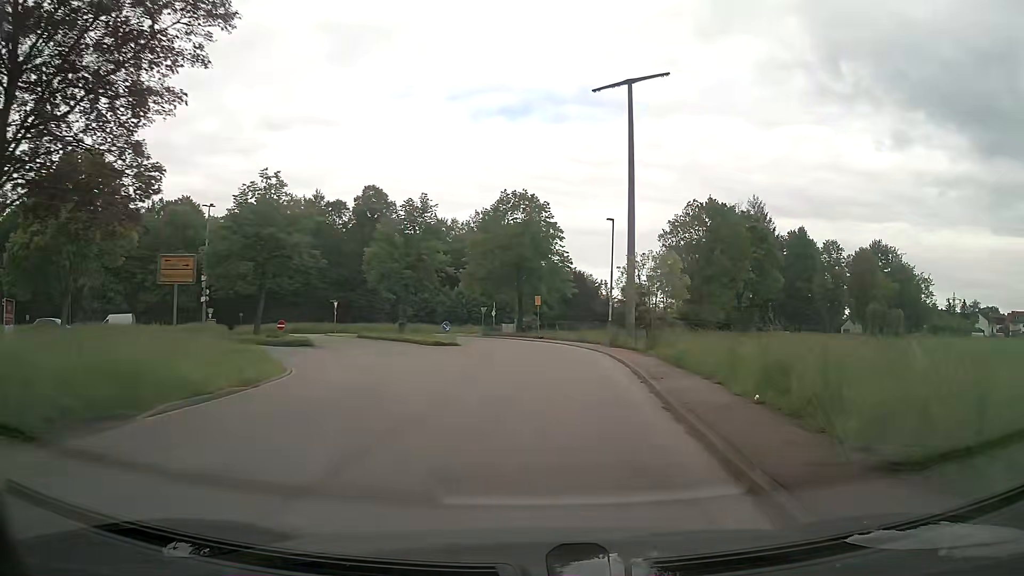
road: unclassified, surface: asphalt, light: Day
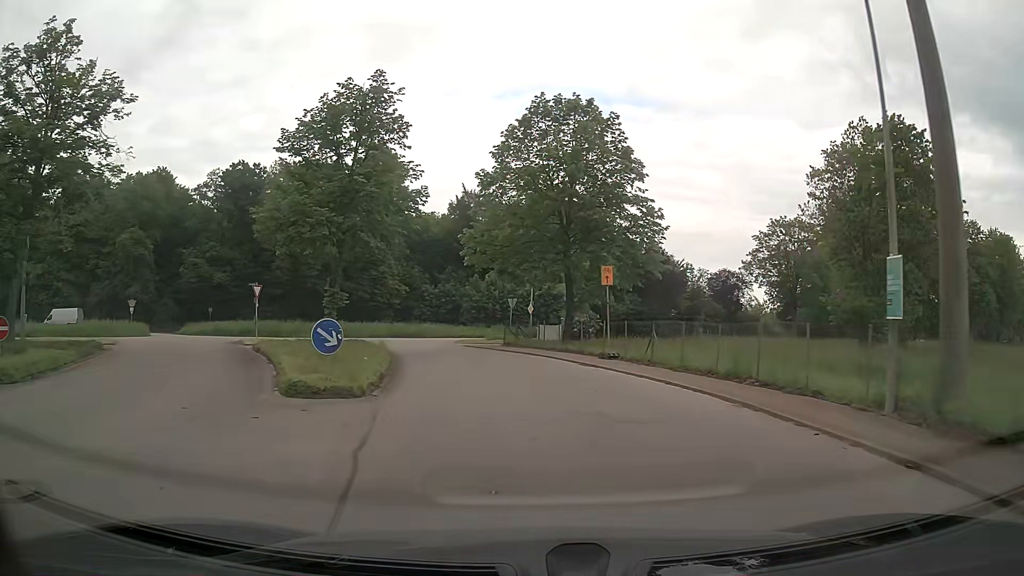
(-0.3, +25.5) m; -5°
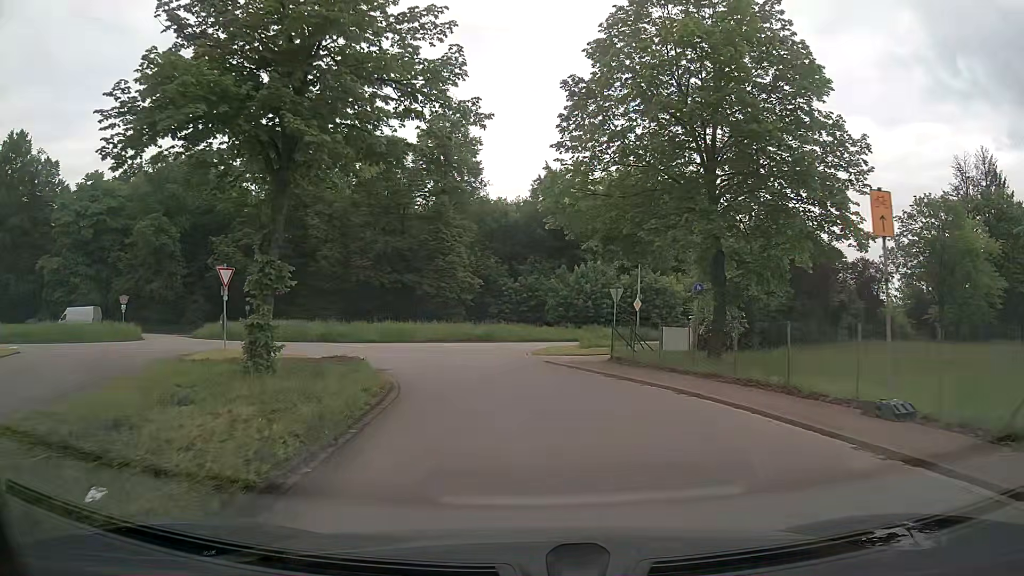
(-1.0, +13.1) m; -8°
(0, +10) (-3, +20) (-10, +26) (-20, +26) (-29, +21) (-36, +14) (-44, +8) (-52, +2) (-60, -4) (-68, -11) m
